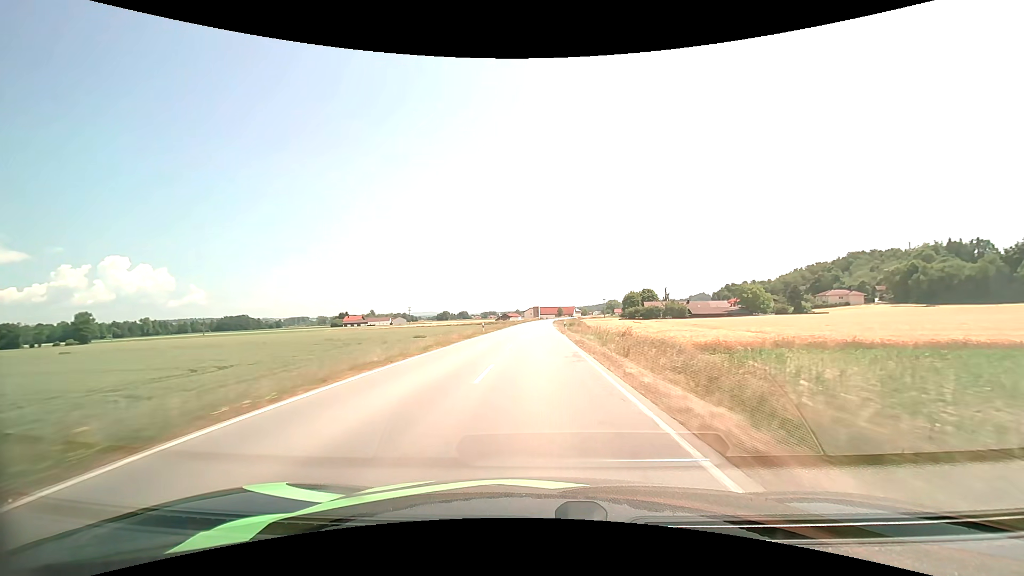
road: secondary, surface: asphalt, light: Day
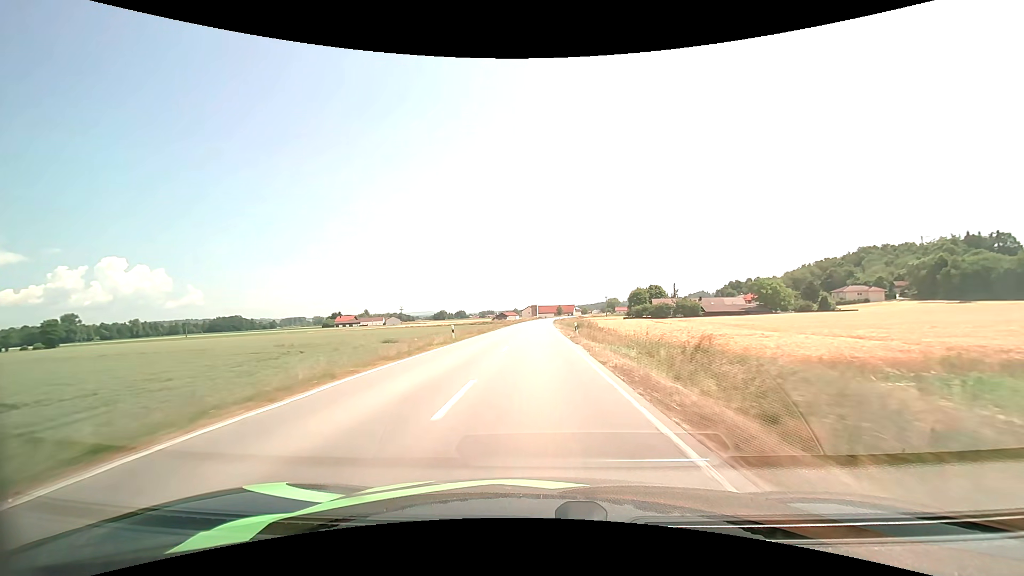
(0.0, +15.2) m; 0°
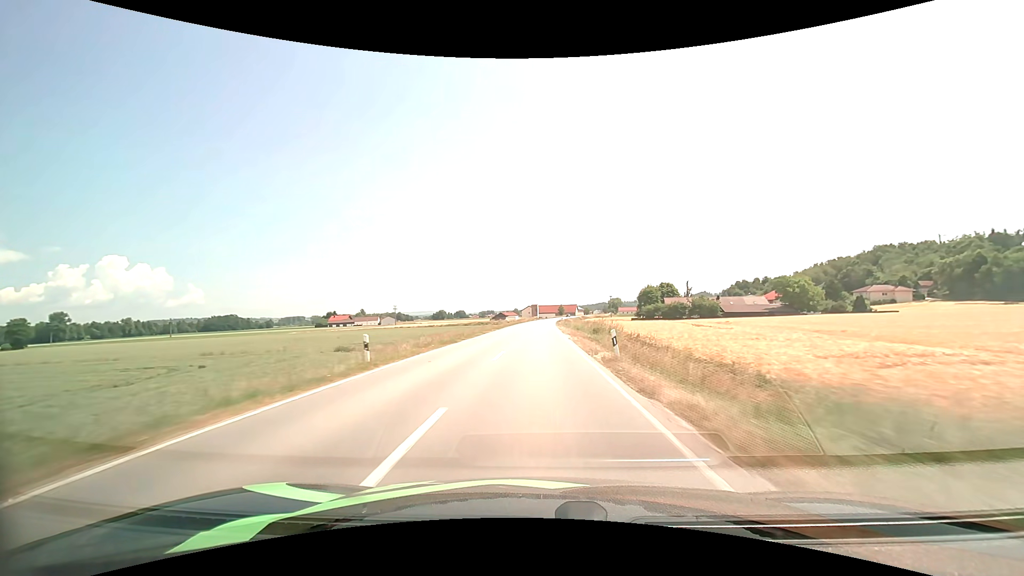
(0.0, +15.1) m; 0°
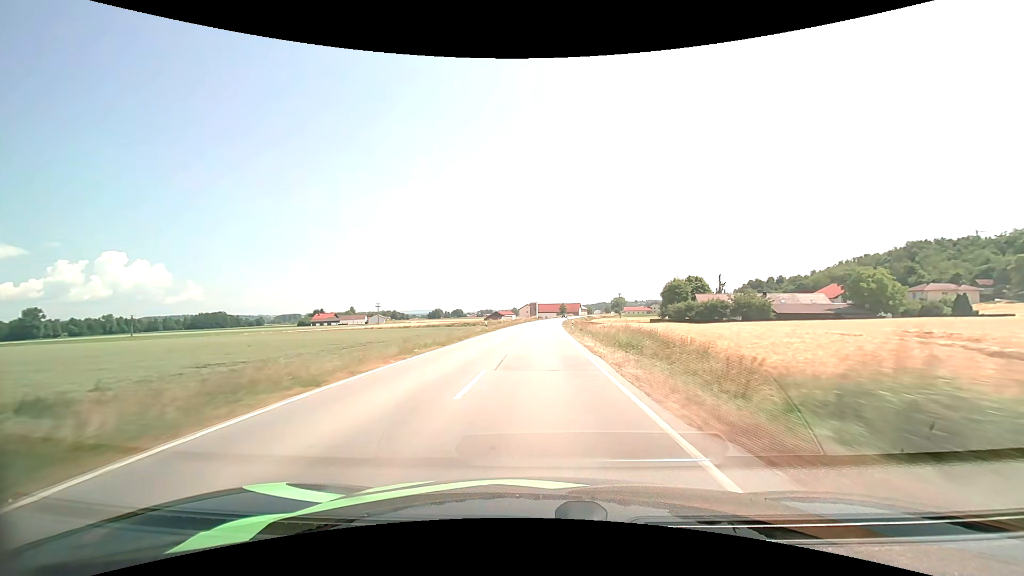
(0.0, +30.1) m; 0°
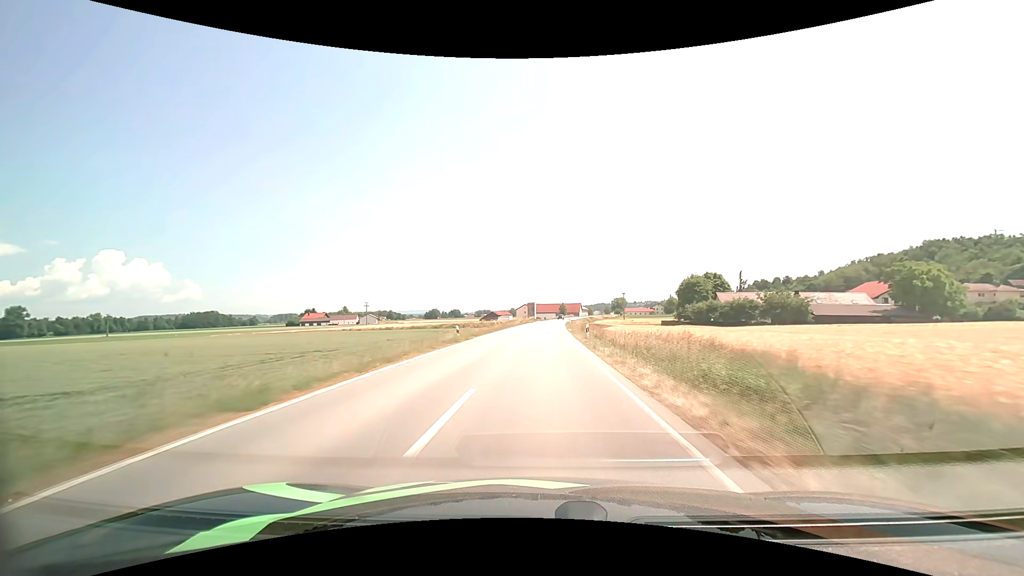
(0.0, +15.1) m; 0°
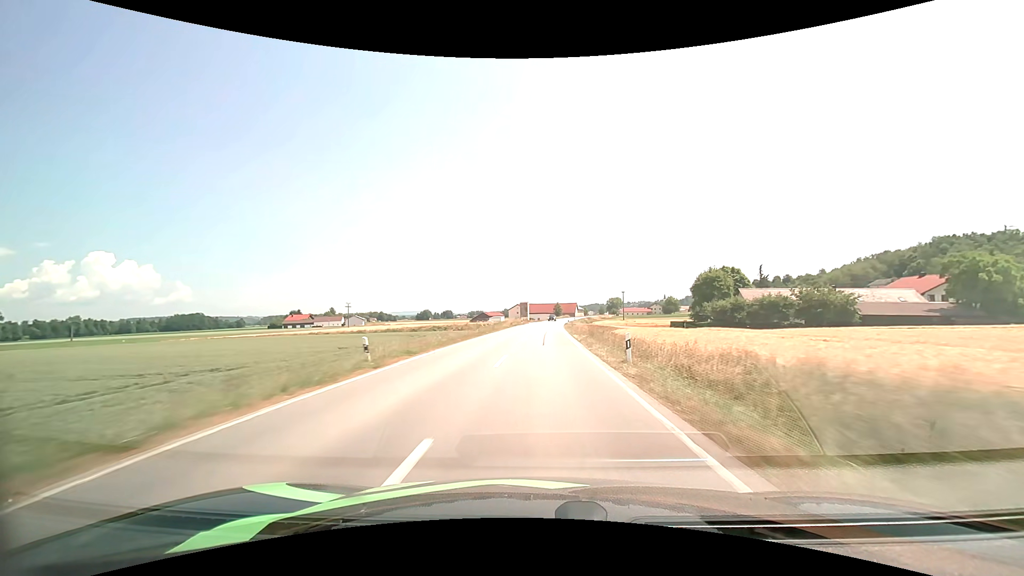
(0.0, +15.1) m; +1°
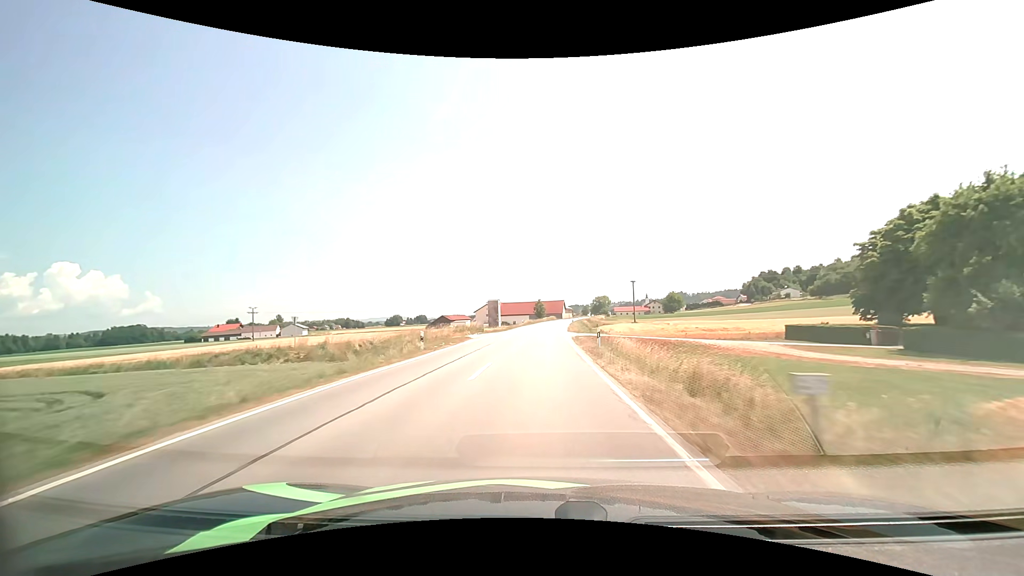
(+1.4, +60.9) m; +2°
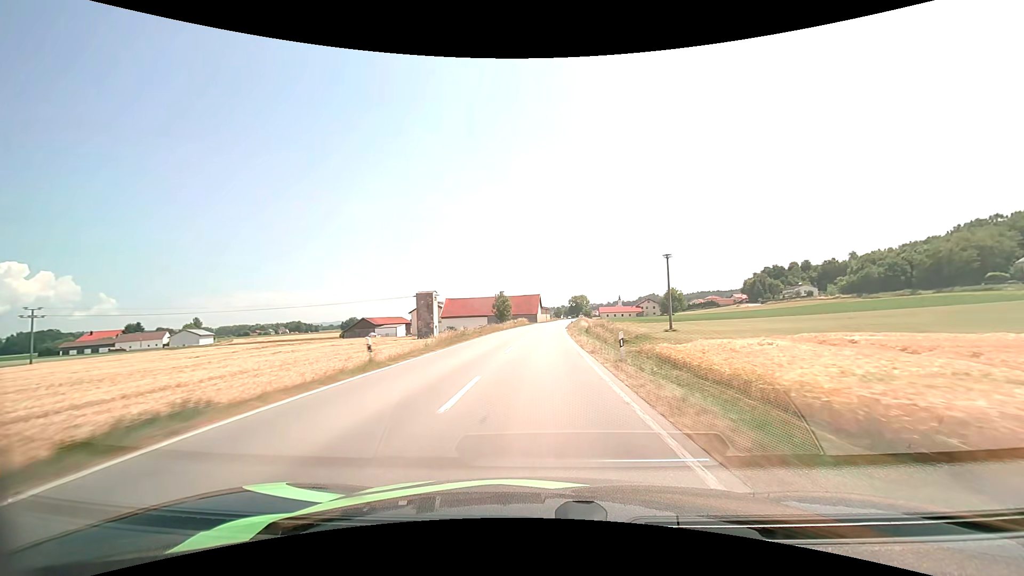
(+1.7, +62.5) m; +3°
(0, +10) (0, +20) (0, +30) (+1, +40) (+1, +50) (+2, +60) (+2, +70) (+3, +80) (+4, +90) (+4, +100) m
